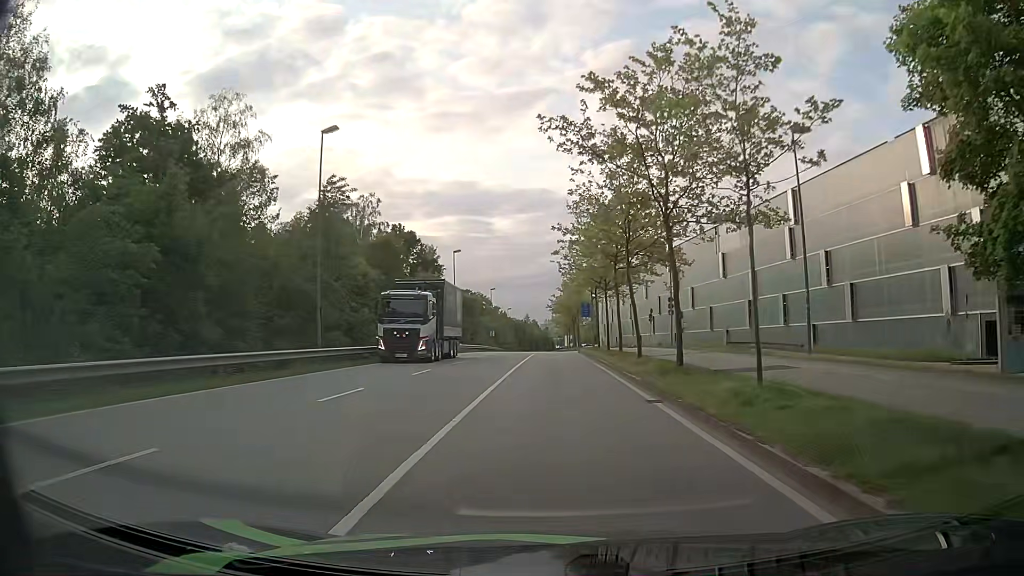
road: secondary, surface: asphalt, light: Day
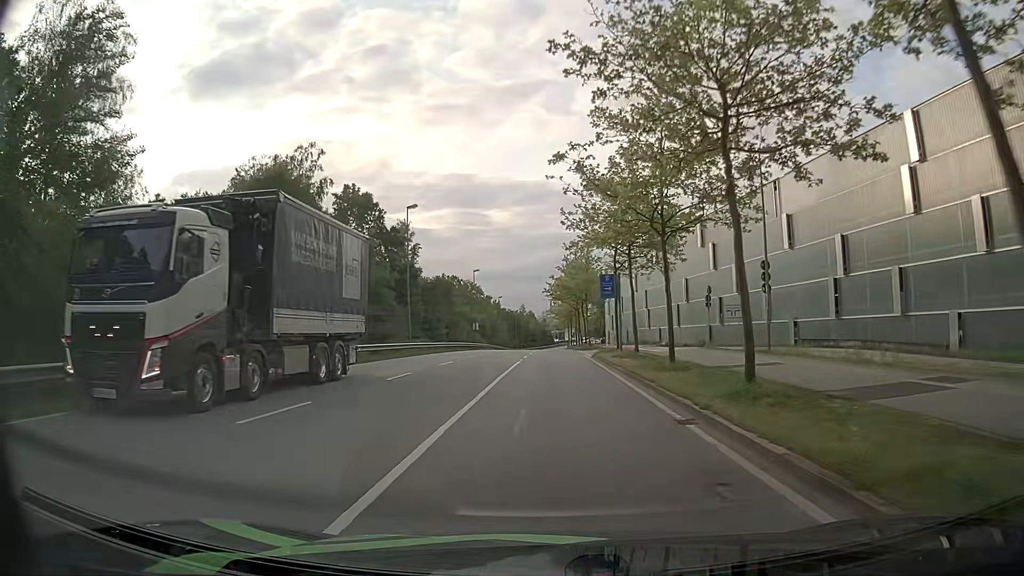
(0.0, +21.7) m; 0°
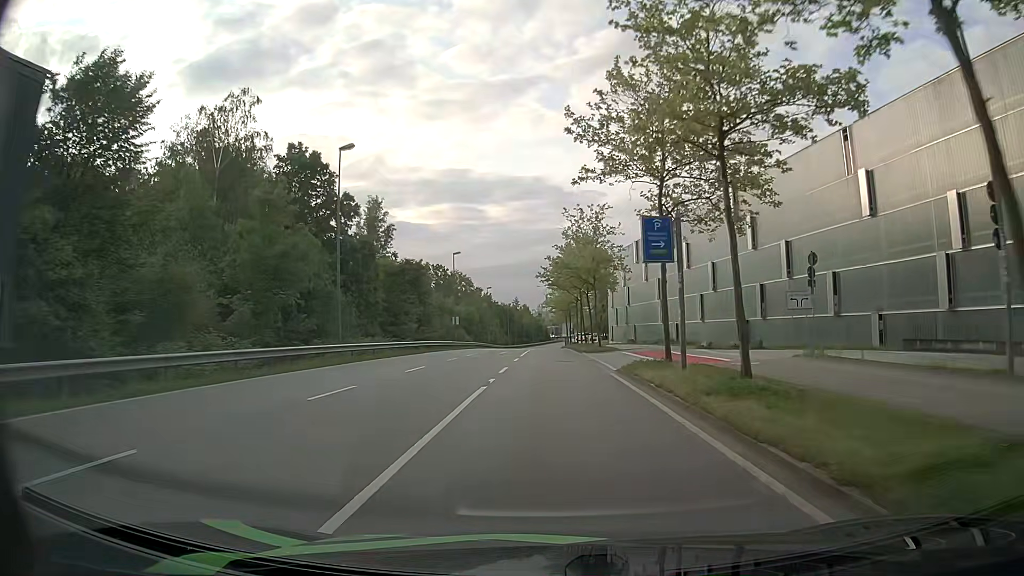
(0.0, +14.9) m; 0°
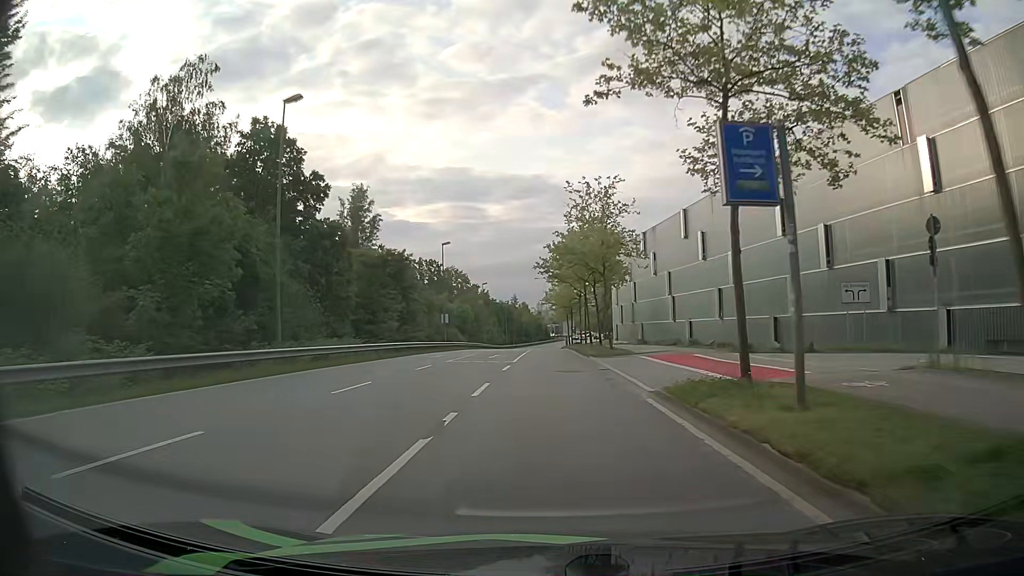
(0.0, +7.4) m; 0°
